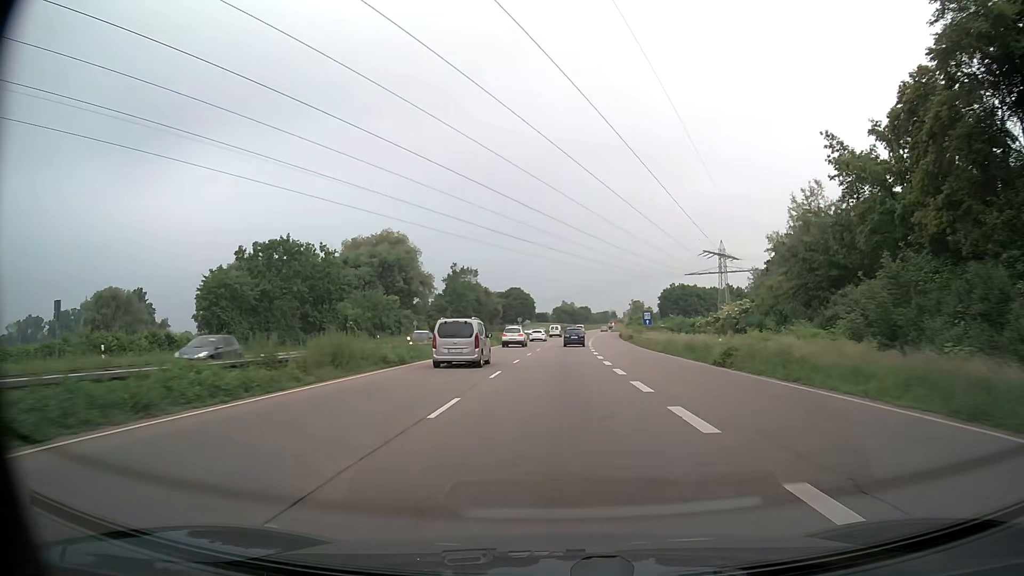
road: trunk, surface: asphalt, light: Day
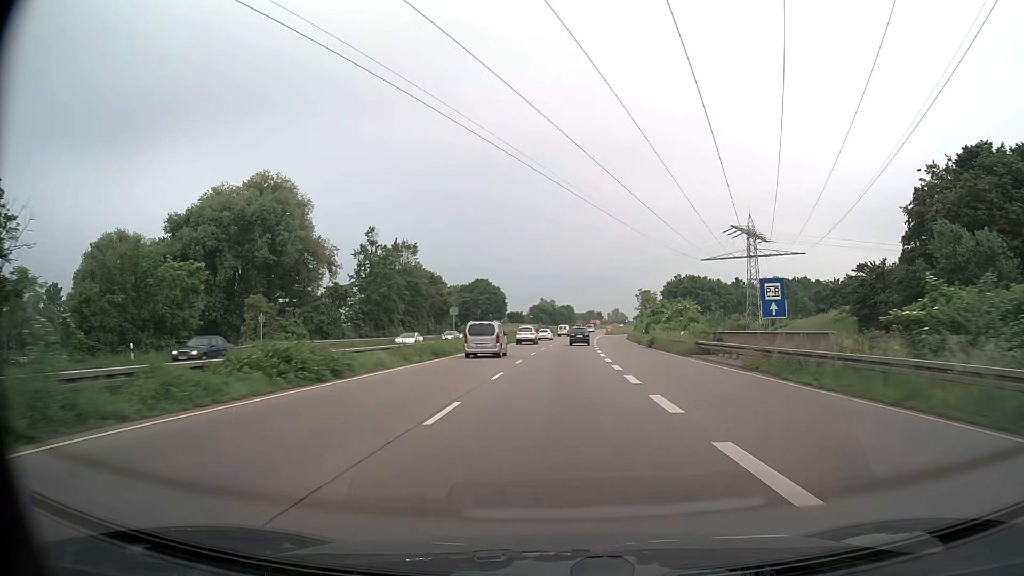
(+0.7, +45.9) m; +2°
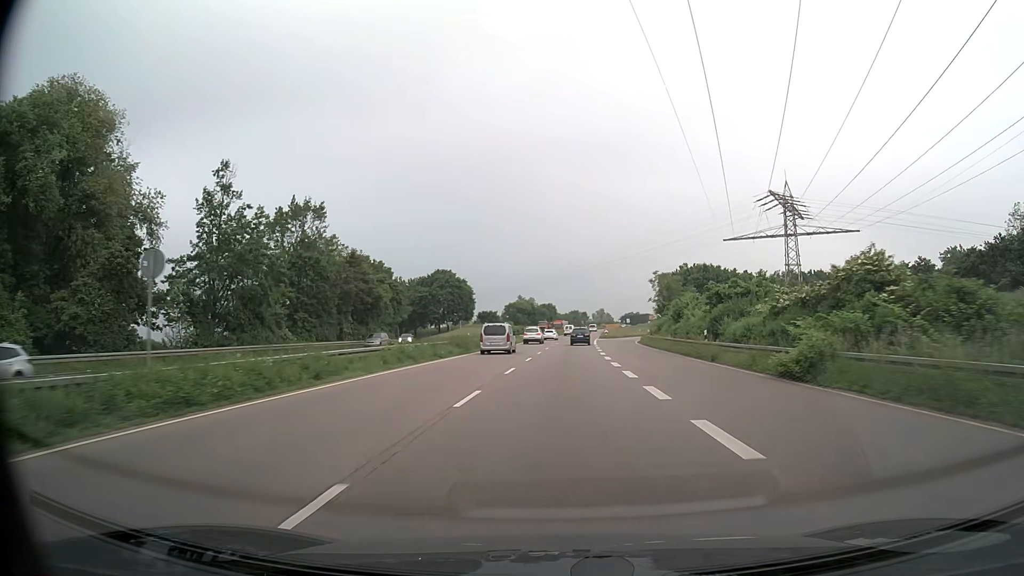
(+0.5, +34.3) m; +2°
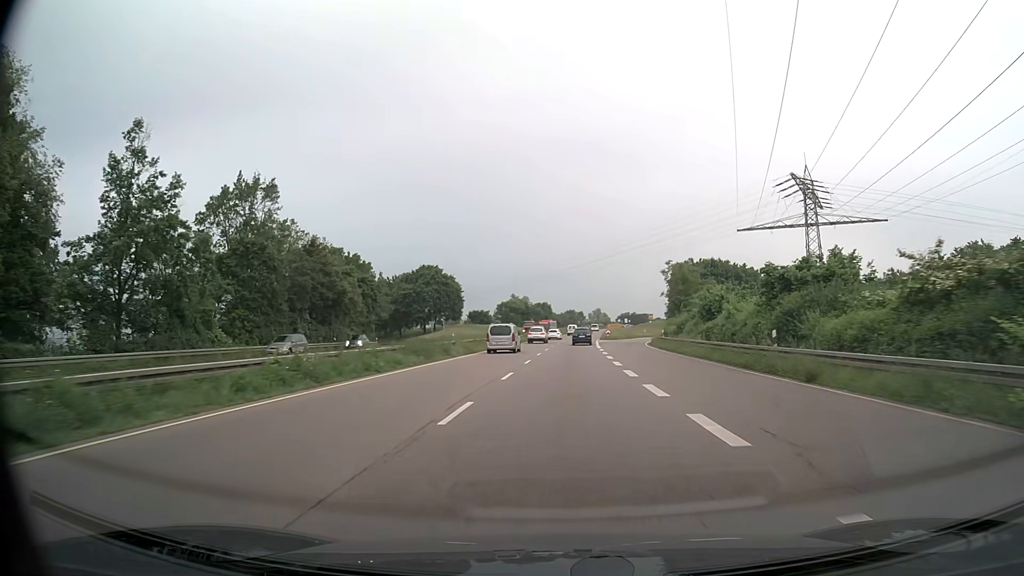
(0.0, +11.4) m; 0°
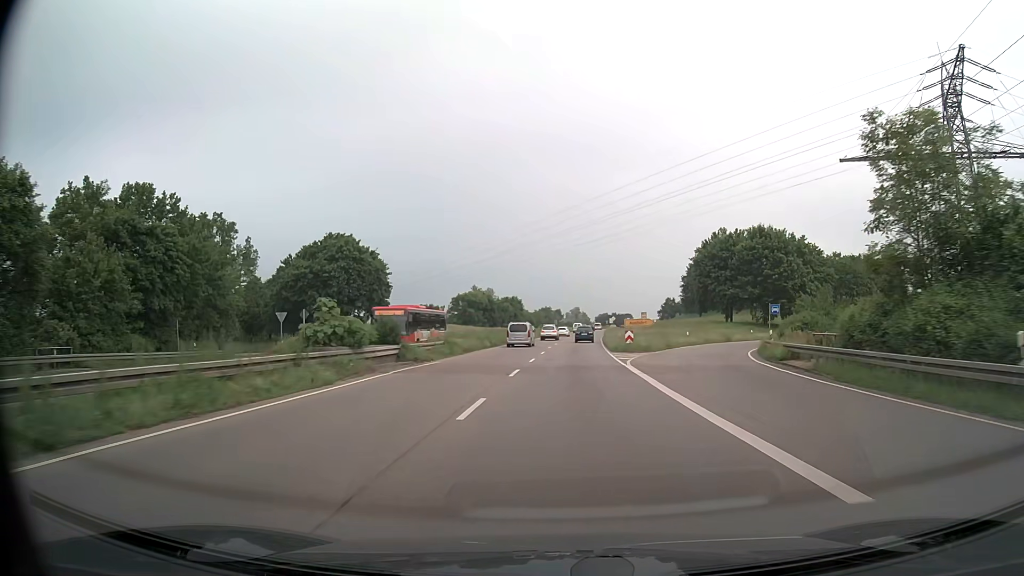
(+0.8, +45.2) m; +2°
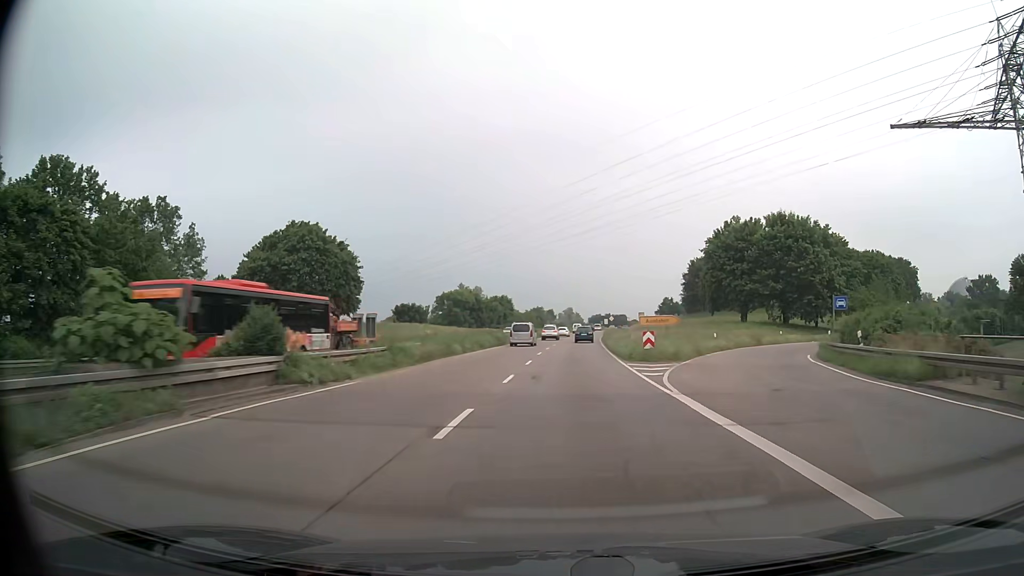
(+0.1, +11.2) m; +1°
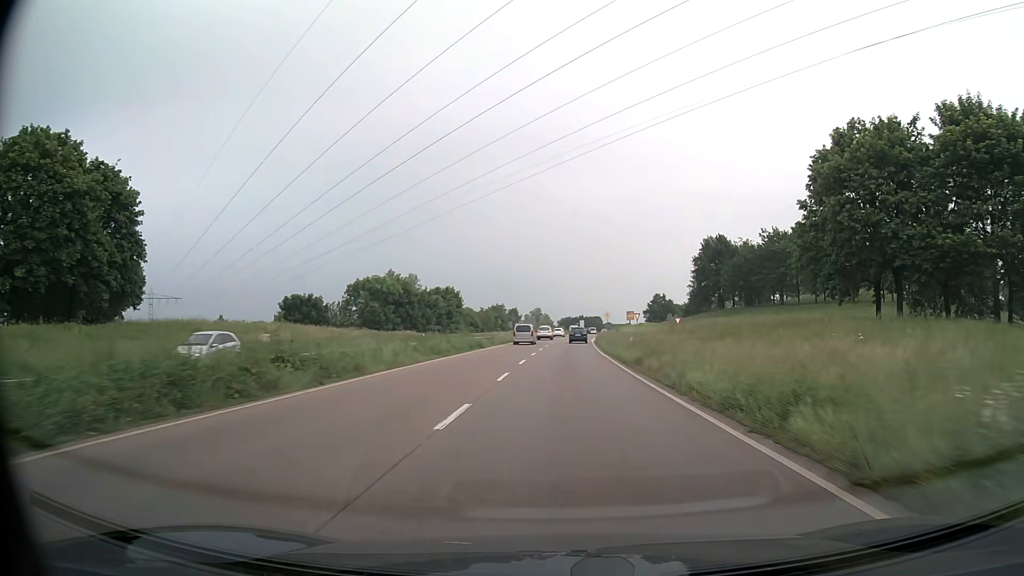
(+1.1, +44.4) m; +3°
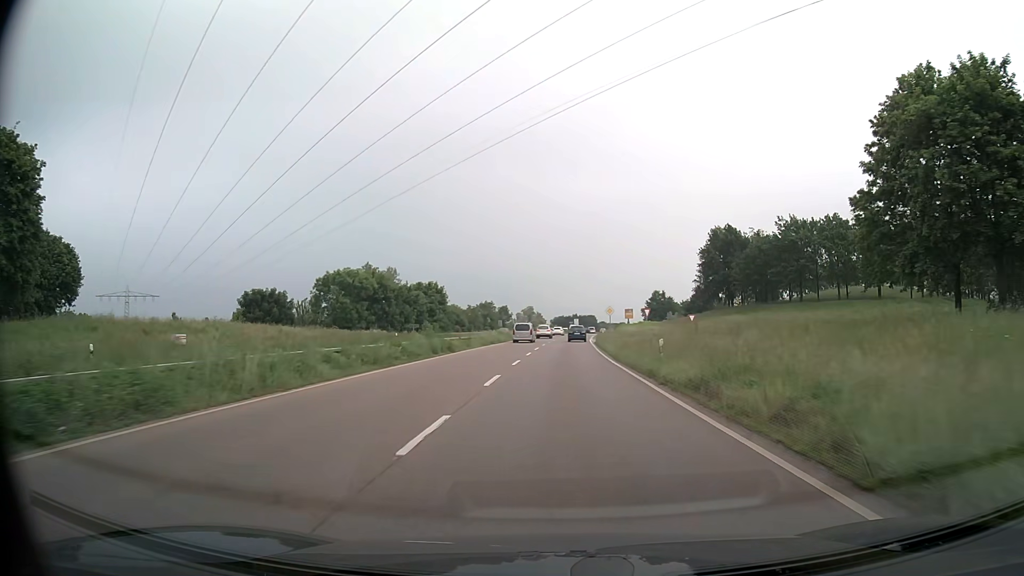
(+0.1, +10.9) m; +1°
(0, +10) (0, +20) (0, +30) (+1, +40) (+1, +50) (+1, +60) (+2, +70) (+3, +80) (+4, +90) (+5, +100) m
